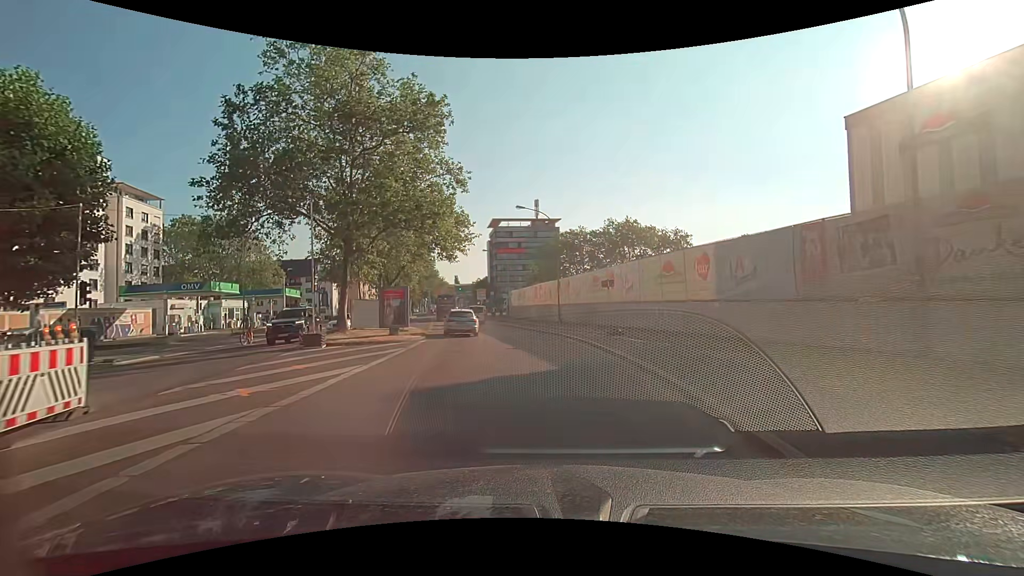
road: secondary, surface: asphalt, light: Day
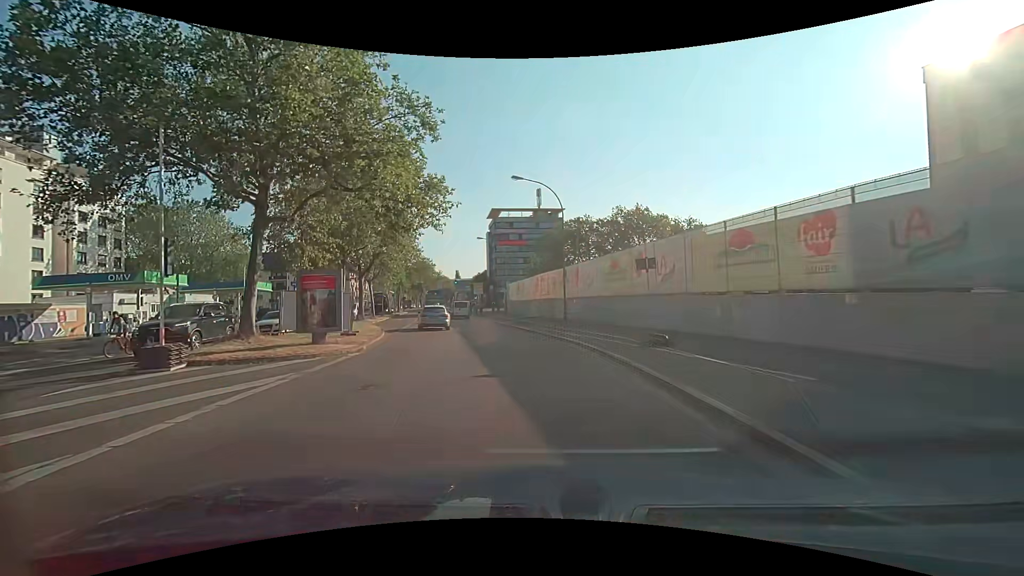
(0.0, +8.3) m; -1°
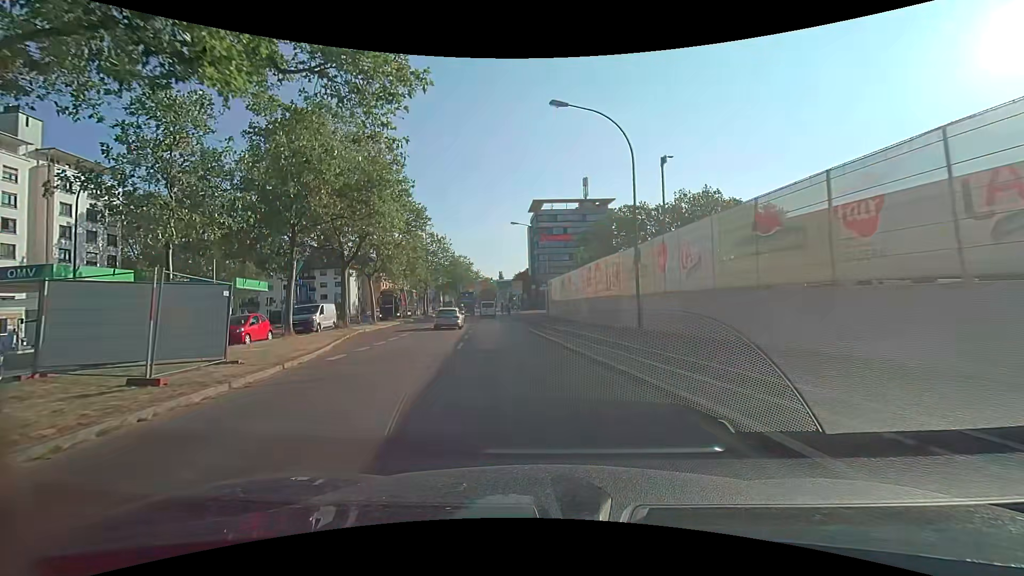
(-0.4, +12.8) m; -4°
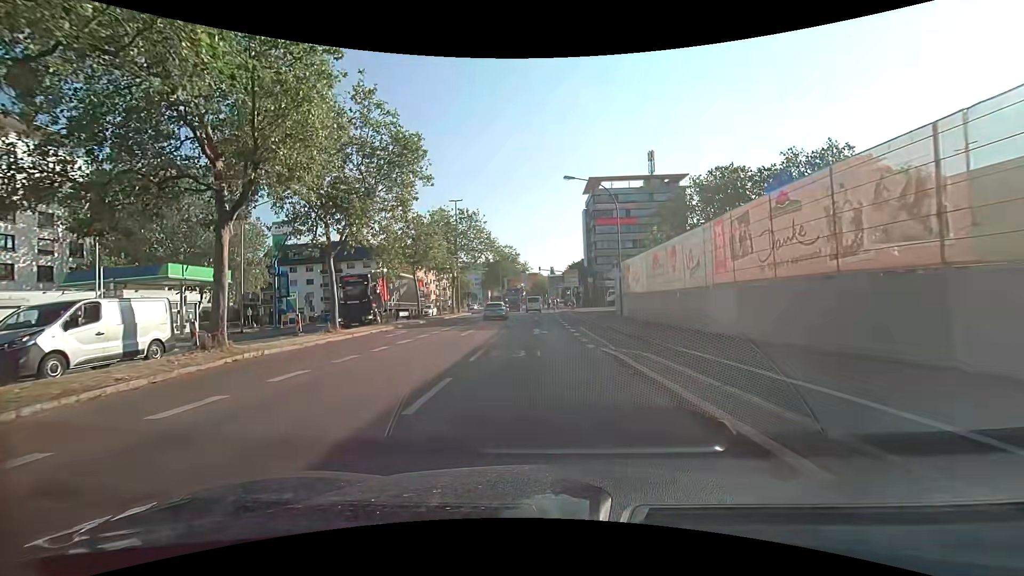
(-1.2, +16.7) m; -6°
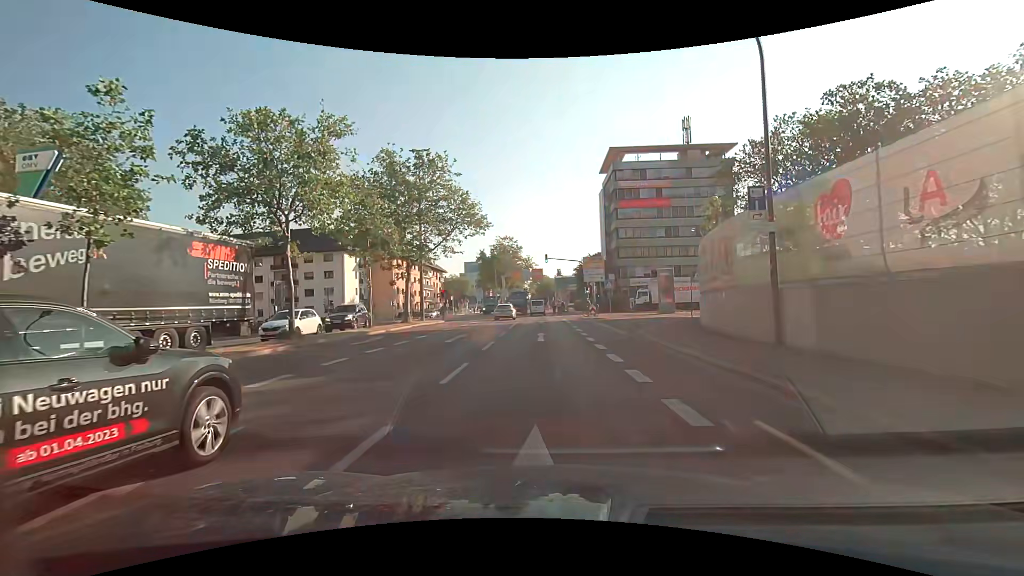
(-0.2, +21.8) m; 0°
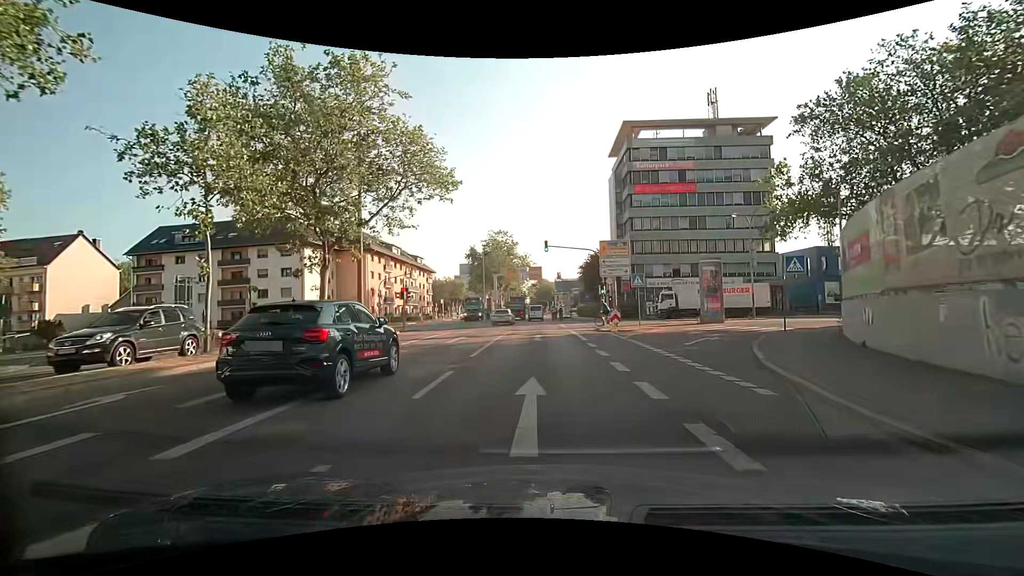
(0.0, +13.4) m; 0°
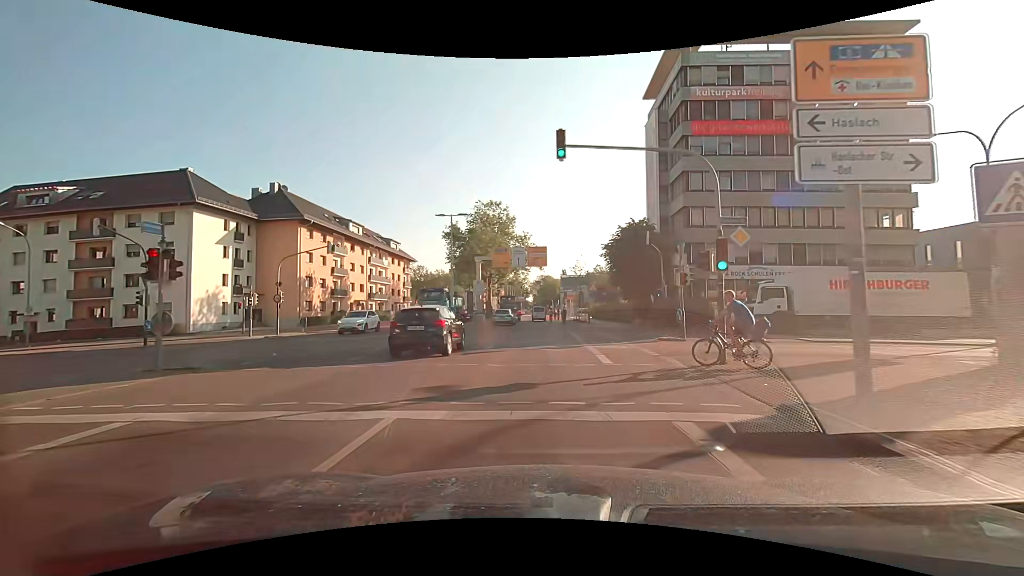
(-0.2, +23.2) m; -1°
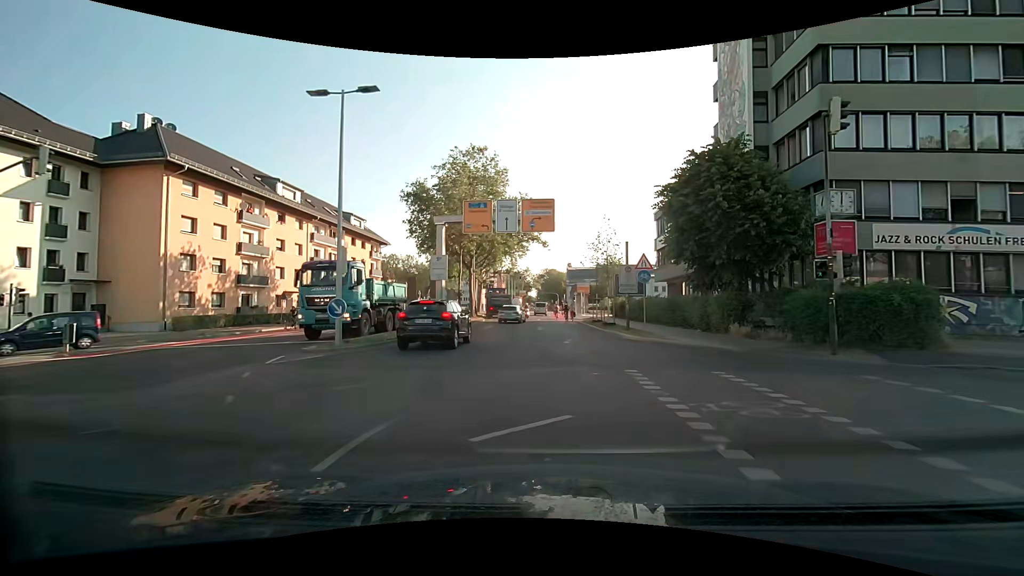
(0.0, +20.3) m; 0°
